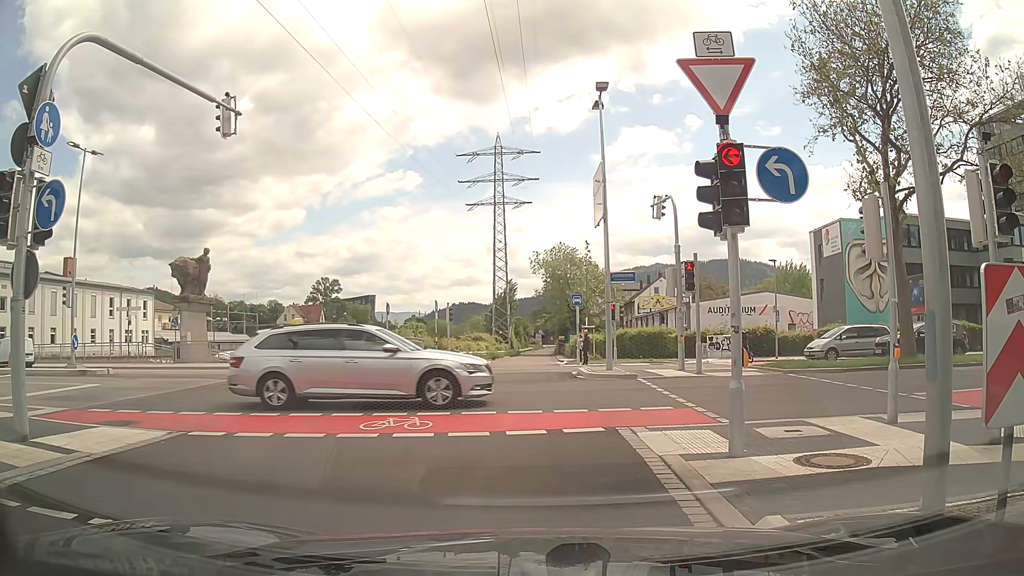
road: trunk_link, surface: asphalt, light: Day
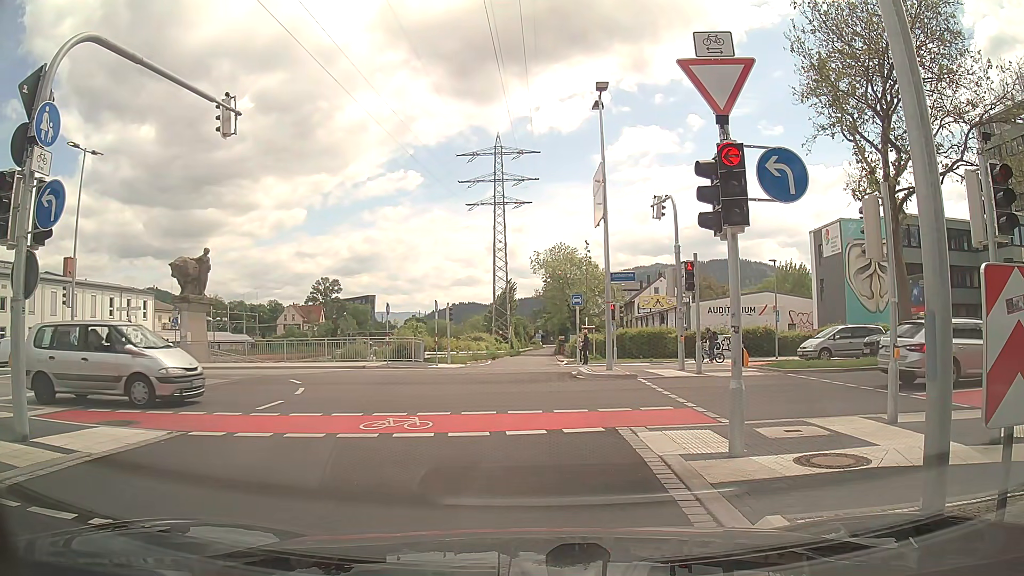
(0.0, 0.0) m; 0°
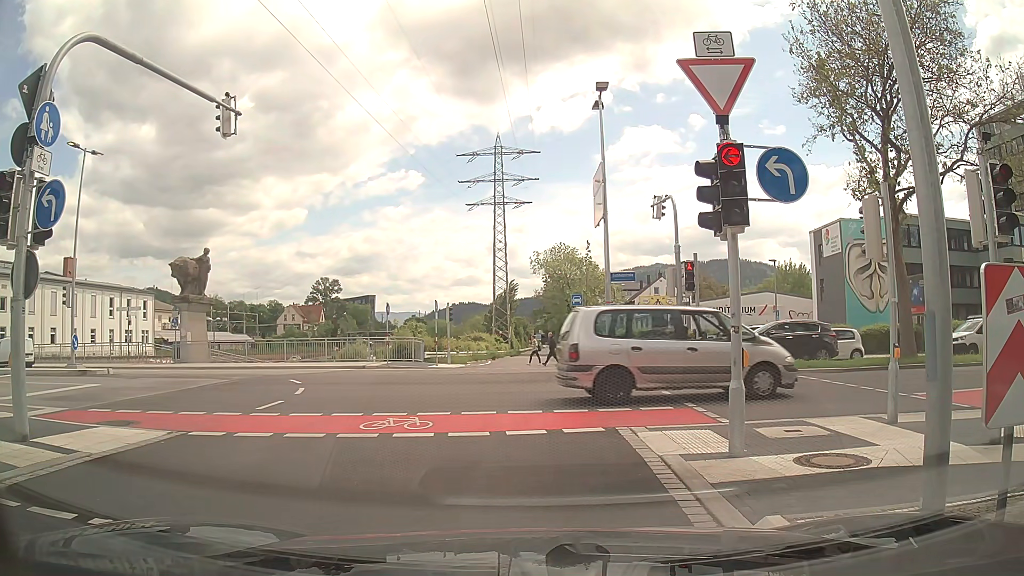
(0.0, 0.0) m; 0°
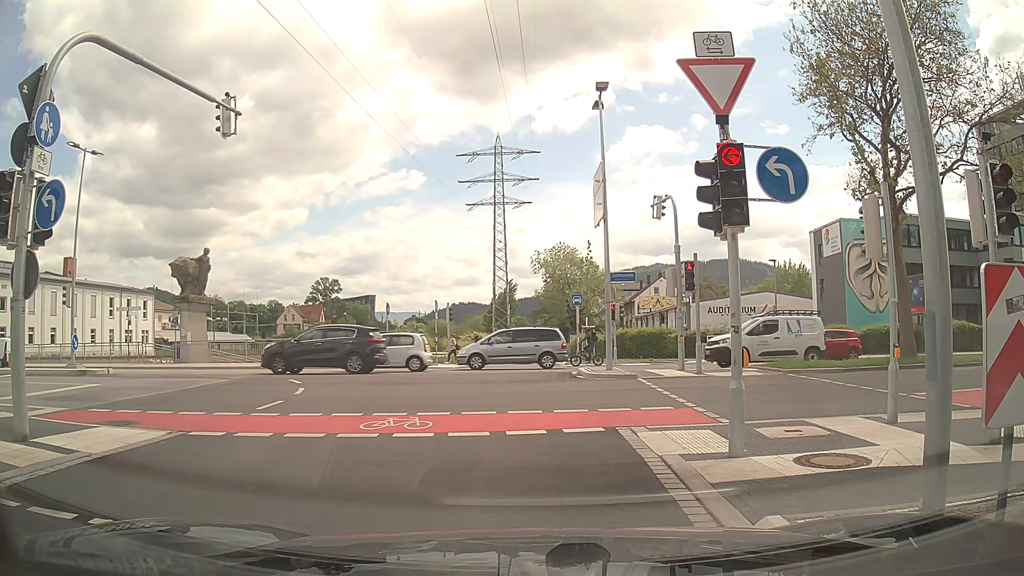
(0.0, 0.0) m; 0°
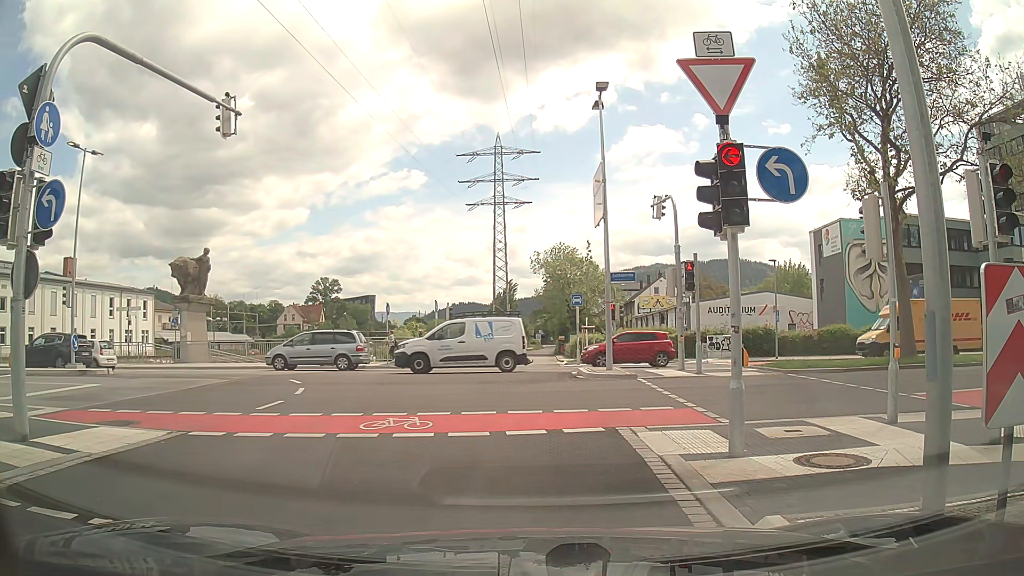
(0.0, 0.0) m; 0°
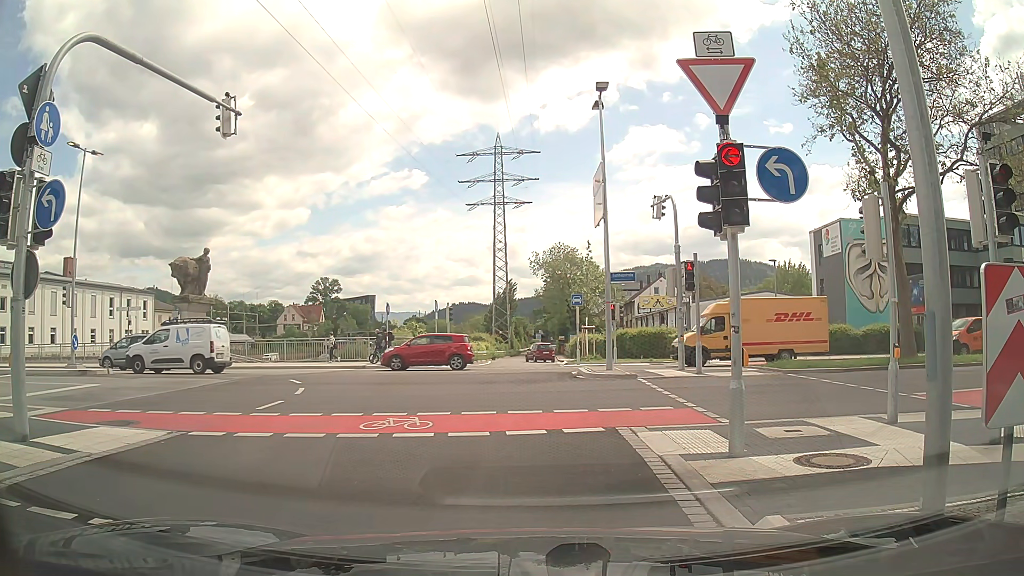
(0.0, 0.0) m; 0°
